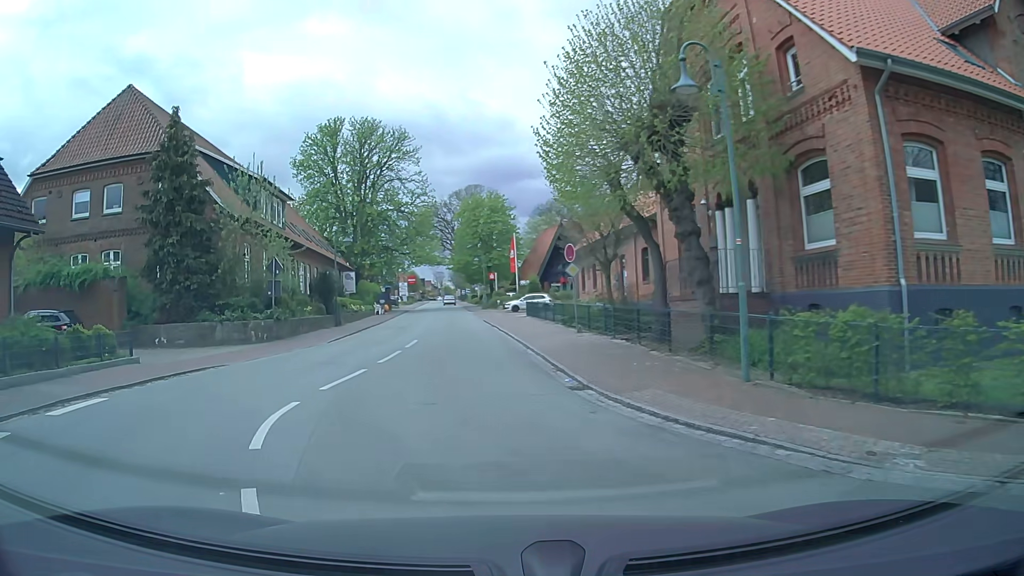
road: residential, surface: asphalt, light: Day
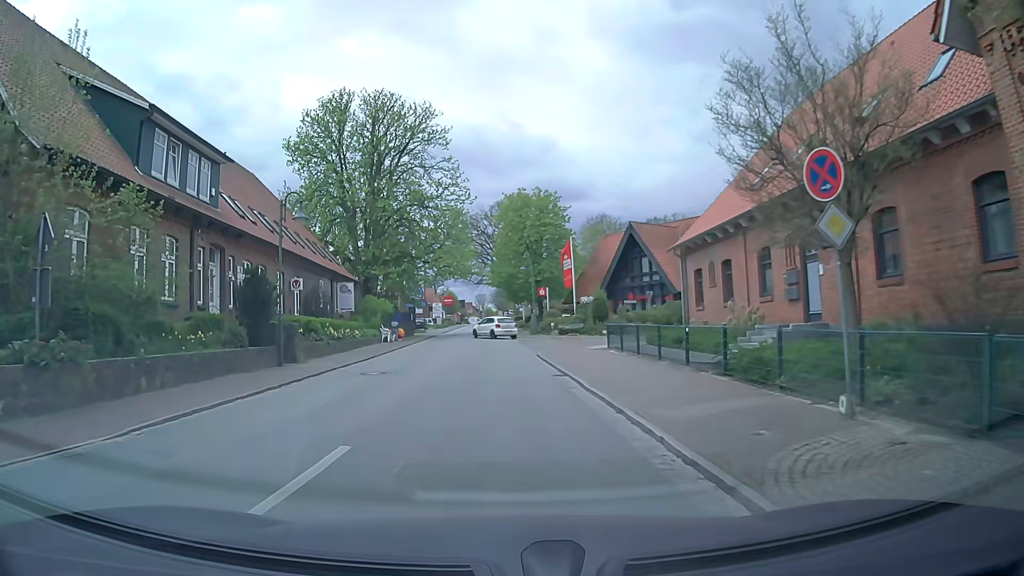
(-1.4, +16.3) m; -6°
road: secondary
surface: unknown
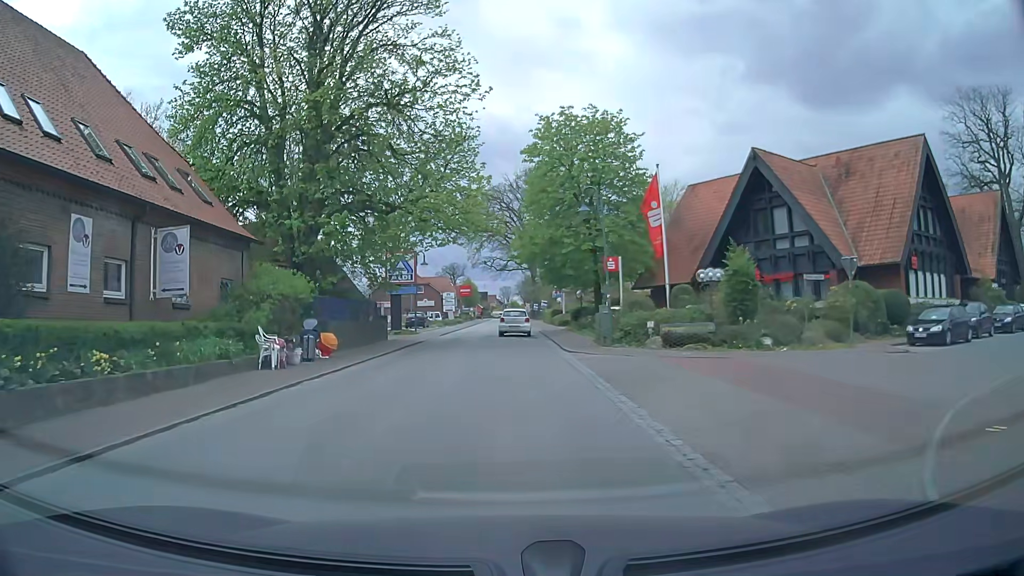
(-0.5, +24.7) m; -2°
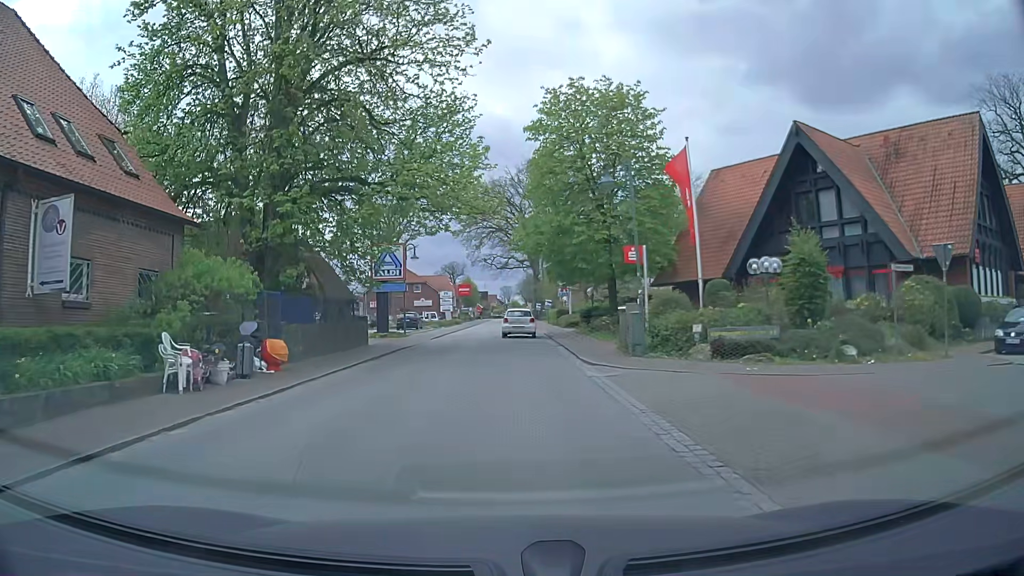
(0.0, +5.3) m; 0°
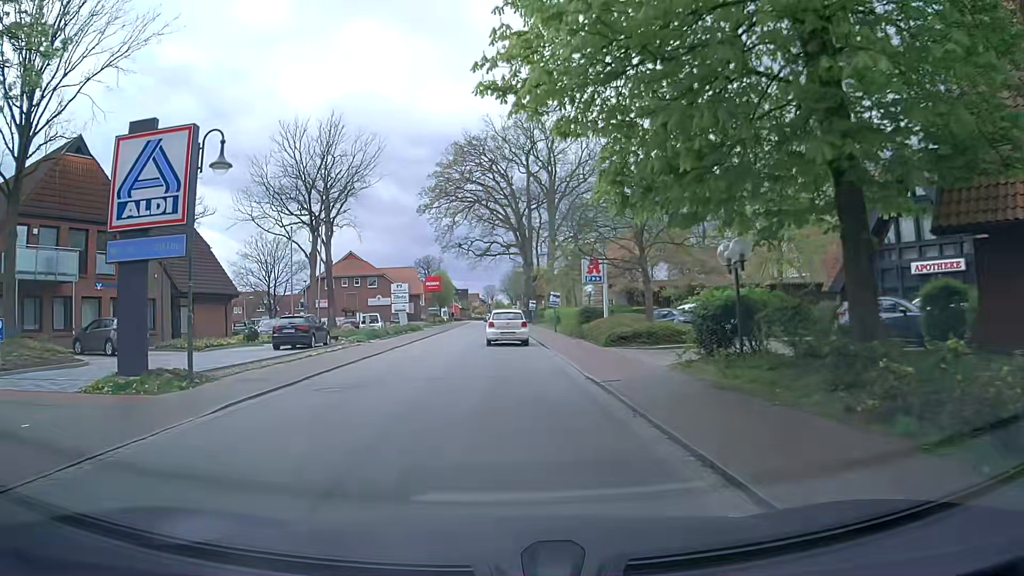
(+0.3, +26.1) m; +1°
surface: asphalt
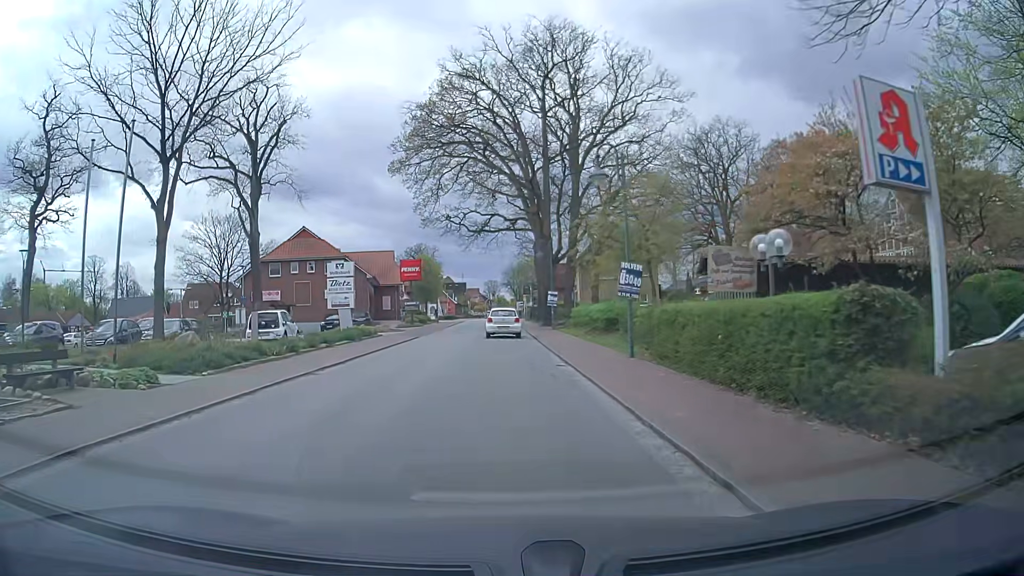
(-0.1, +22.6) m; -1°
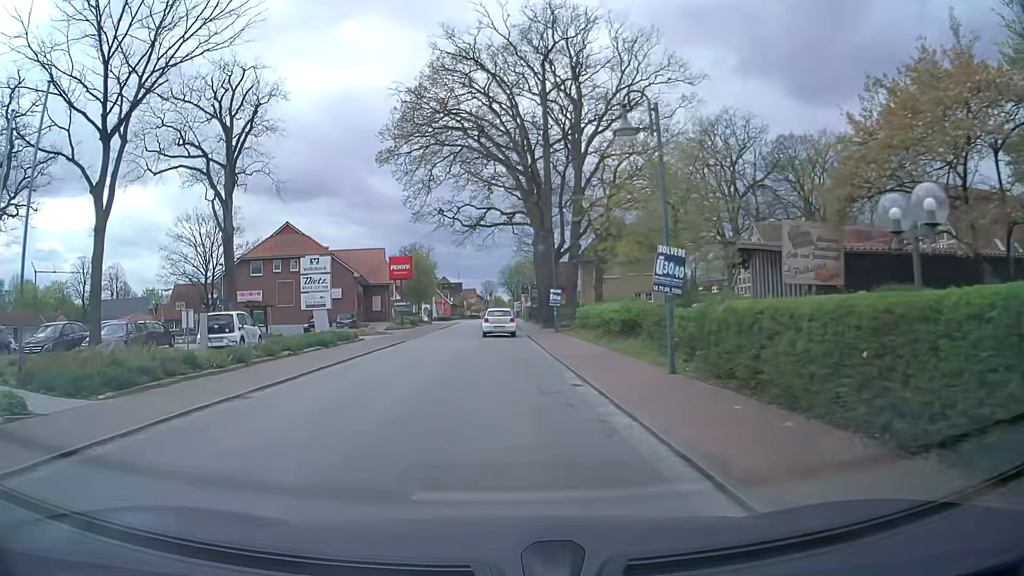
(0.0, +4.4) m; 0°
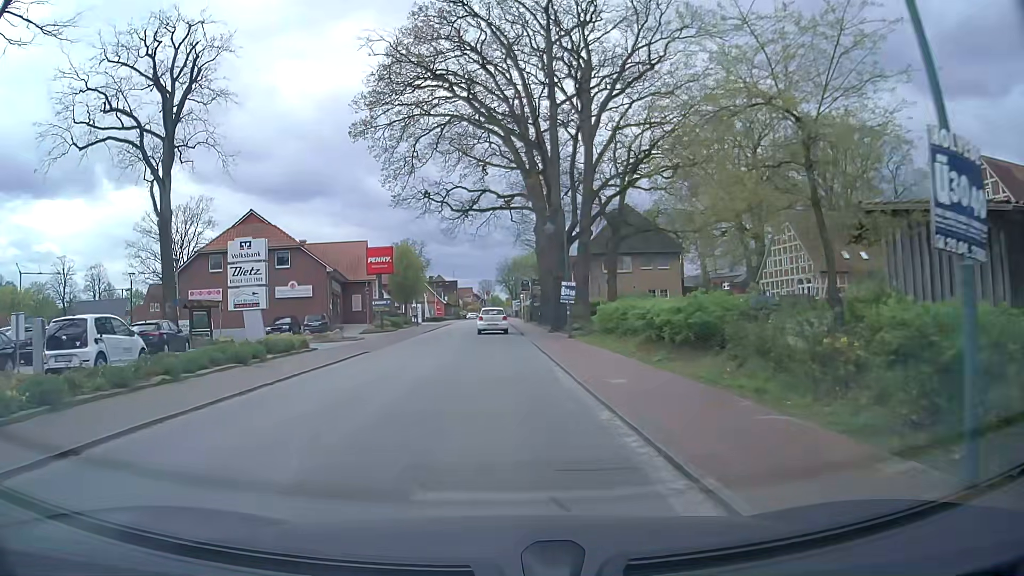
(+0.1, +8.7) m; +1°
